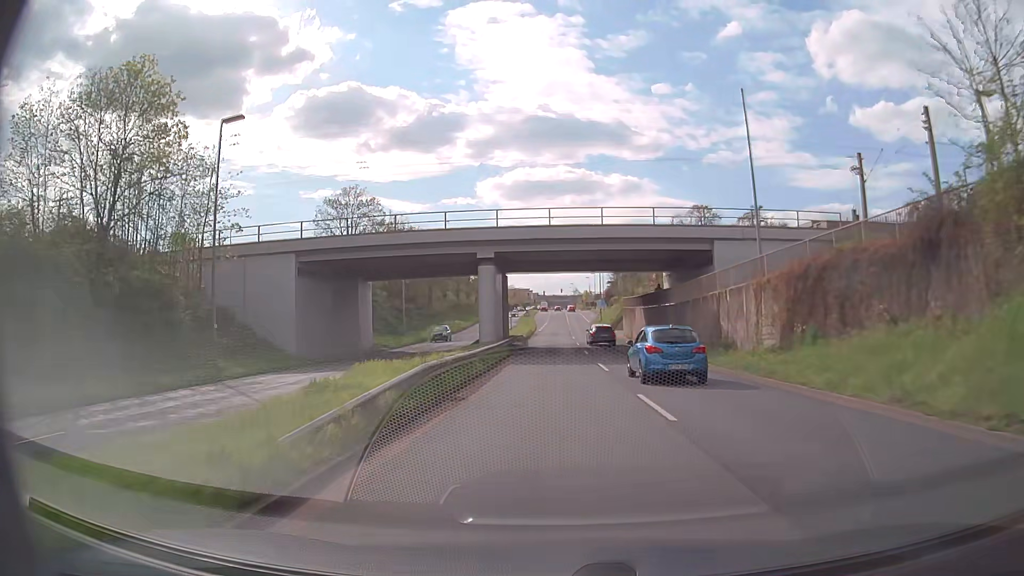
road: primary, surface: asphalt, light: Day
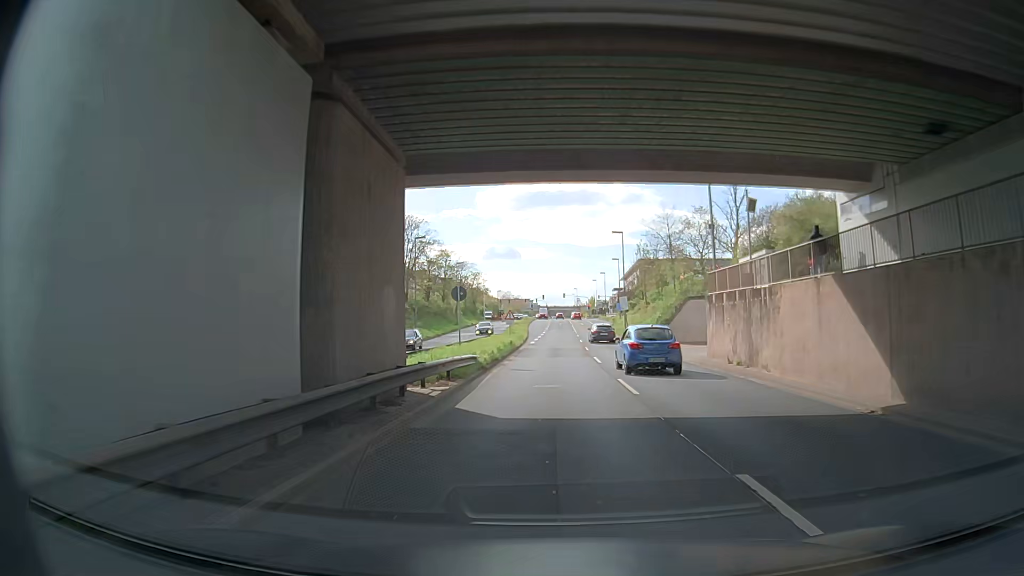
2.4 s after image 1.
(-0.1, +32.4) m; 0°
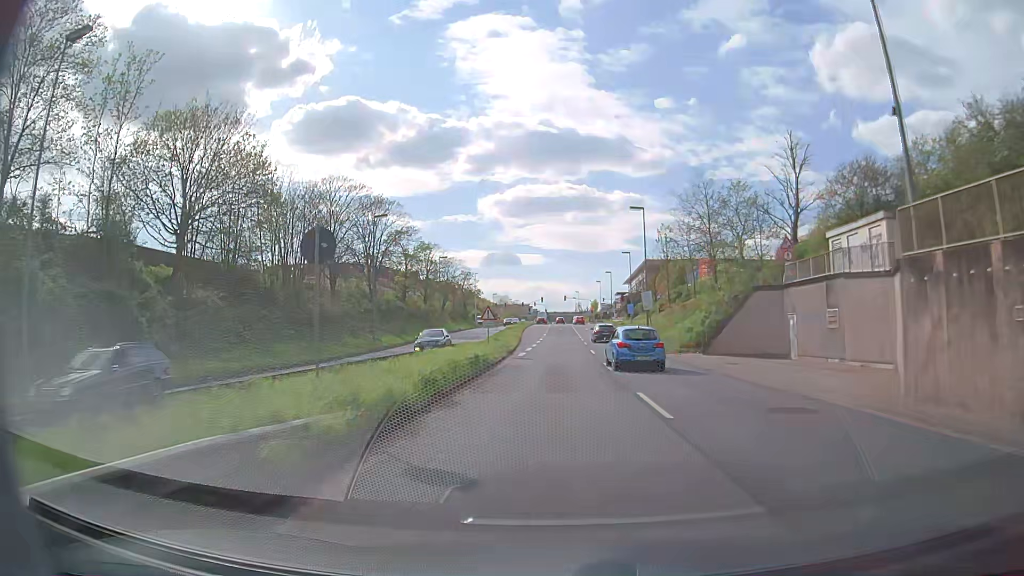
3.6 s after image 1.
(-0.3, +16.0) m; -1°
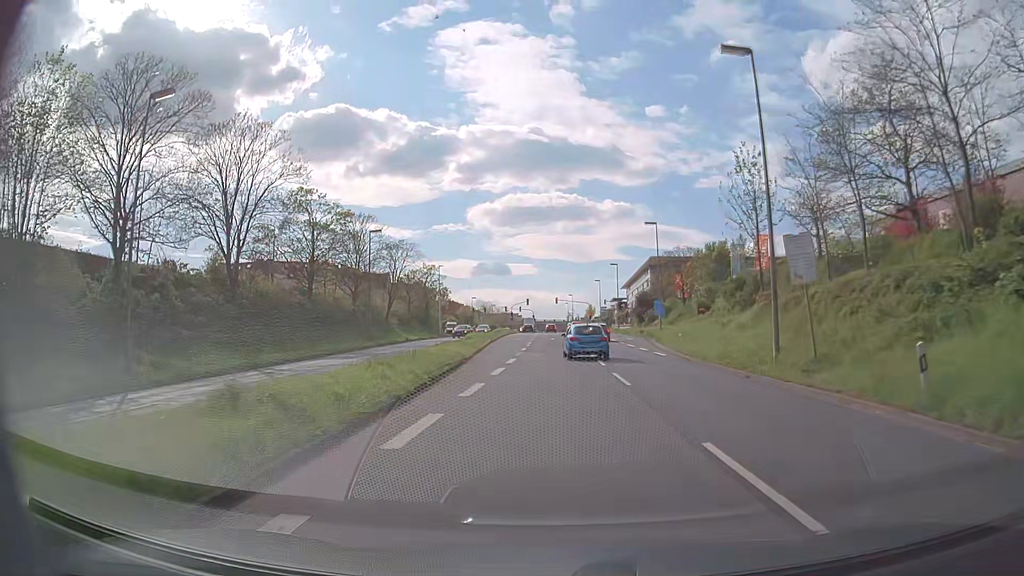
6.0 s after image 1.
(+0.4, +31.0) m; +1°
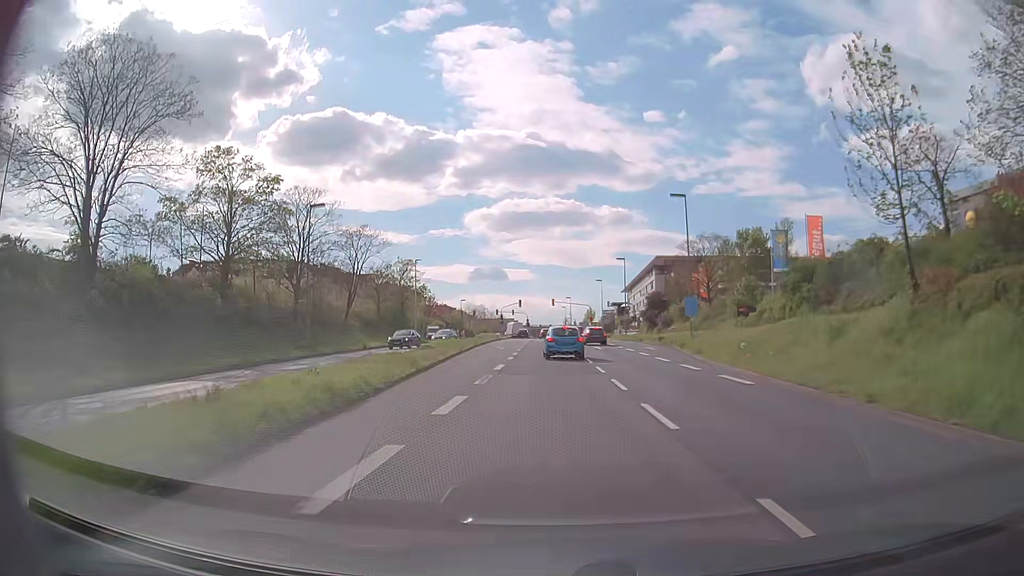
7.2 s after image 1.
(0.0, +14.8) m; 0°
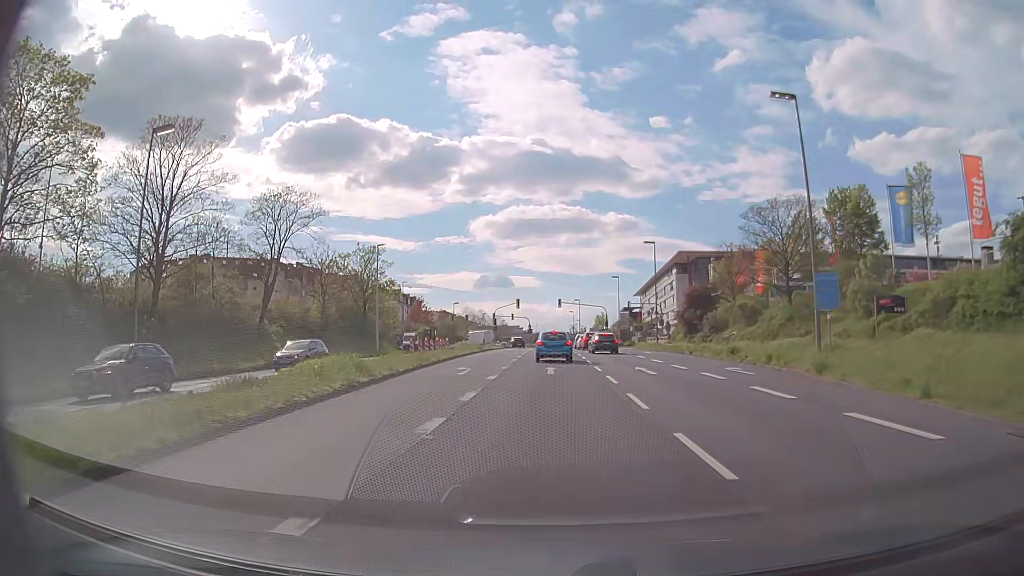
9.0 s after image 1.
(-0.1, +21.0) m; 0°
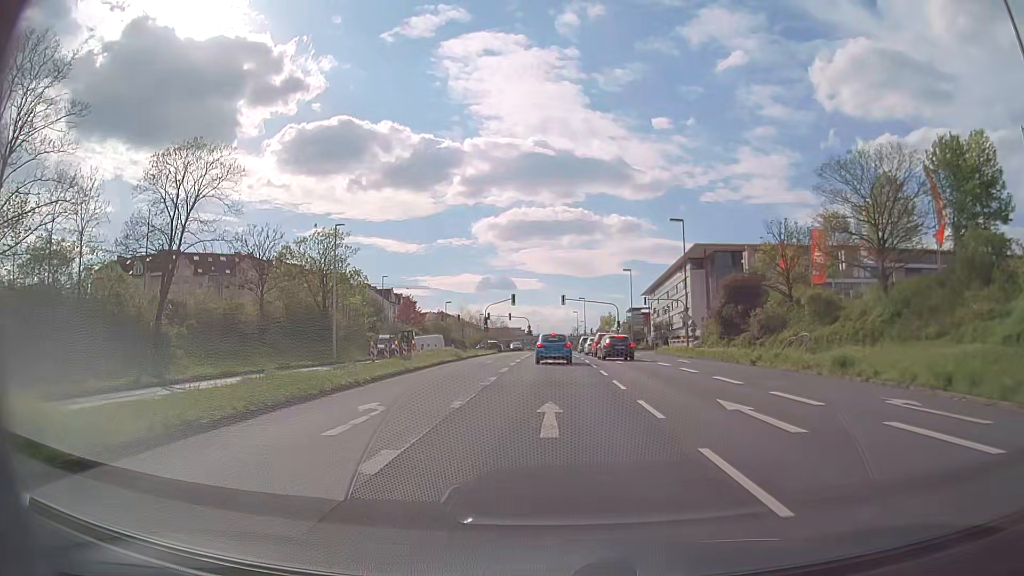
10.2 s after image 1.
(0.0, +13.4) m; 0°
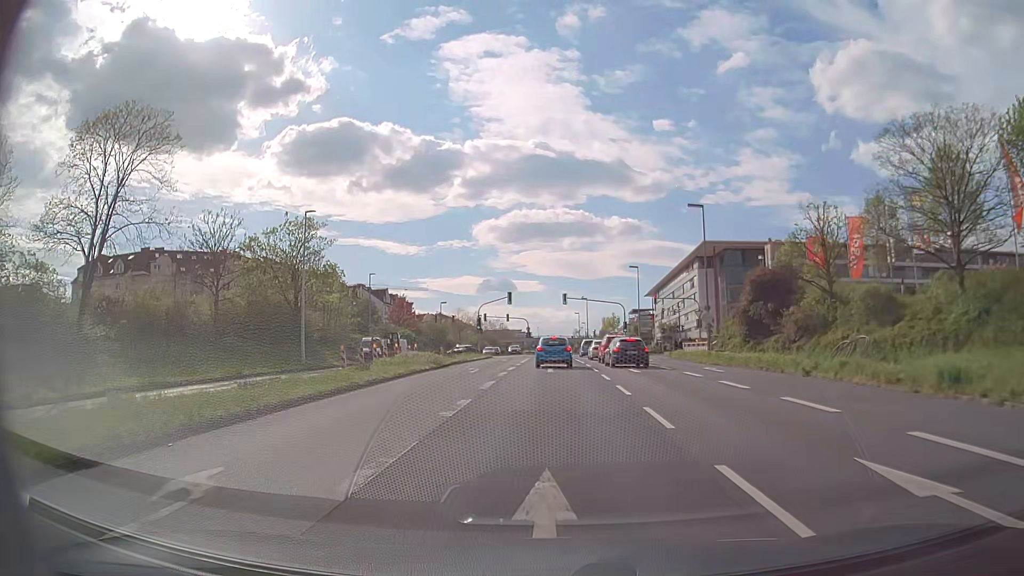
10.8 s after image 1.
(0.0, +6.7) m; 0°
